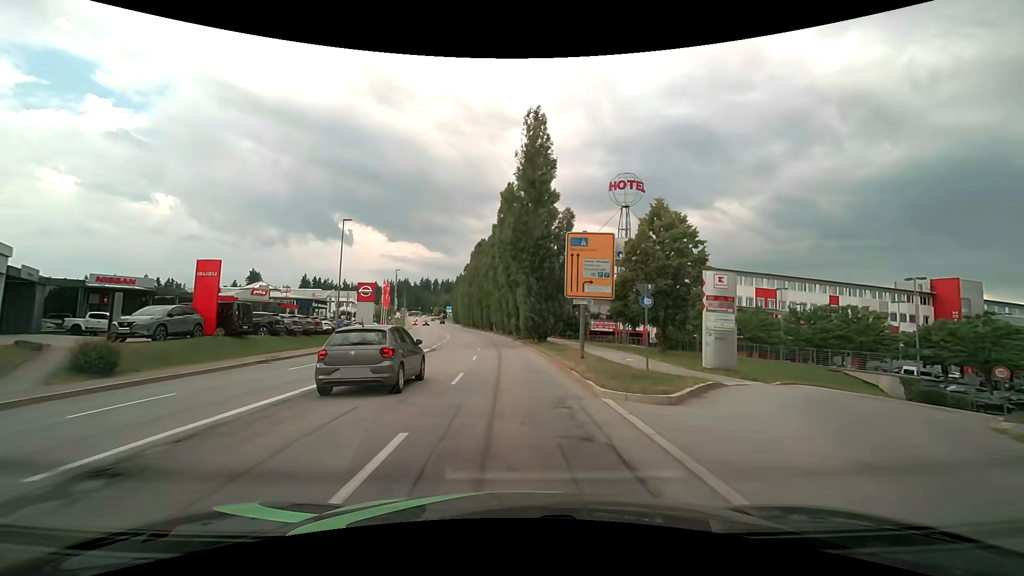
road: tertiary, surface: asphalt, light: Day
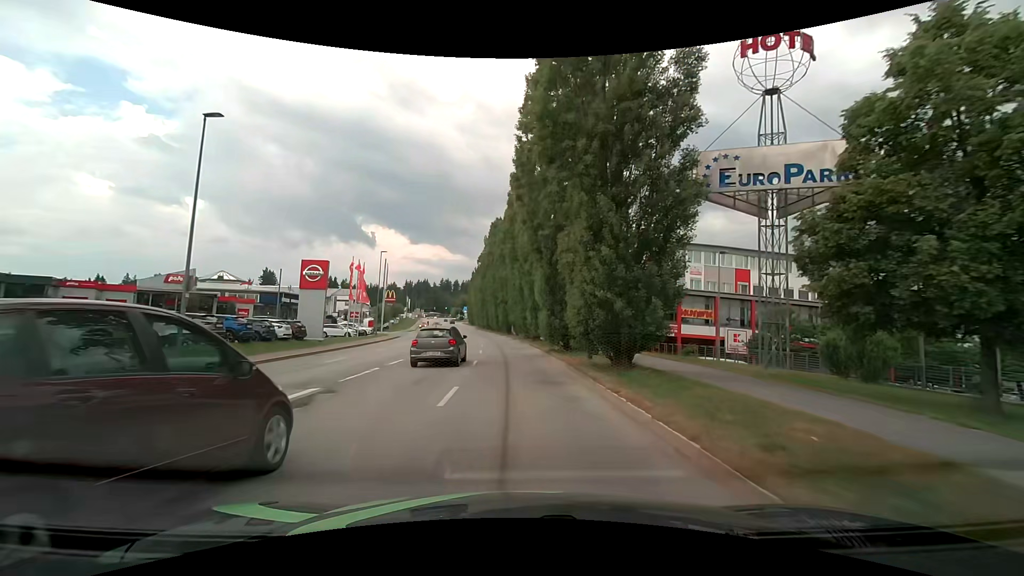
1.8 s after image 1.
(-0.6, +21.6) m; -2°
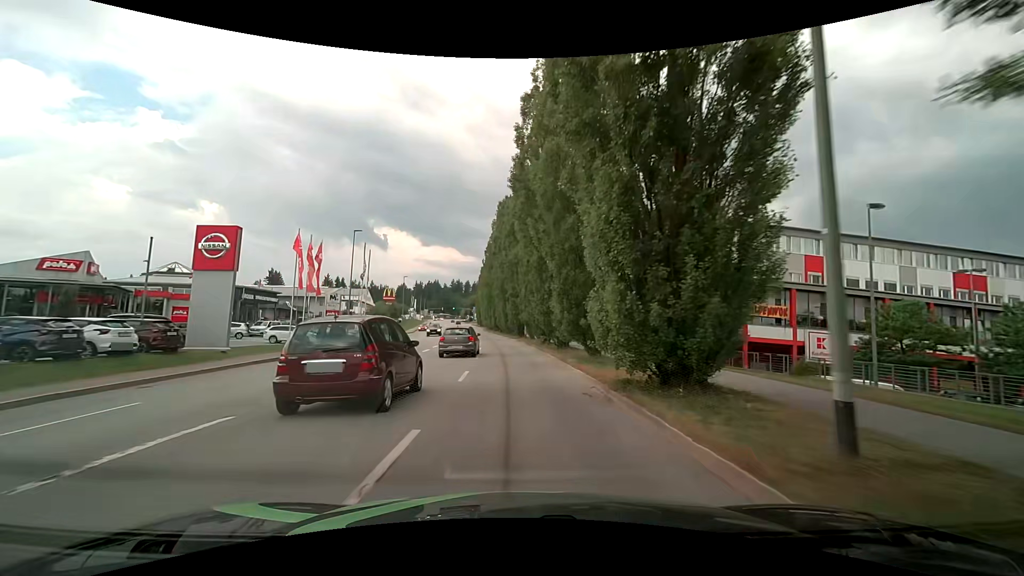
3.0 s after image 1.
(-0.2, +14.3) m; -3°
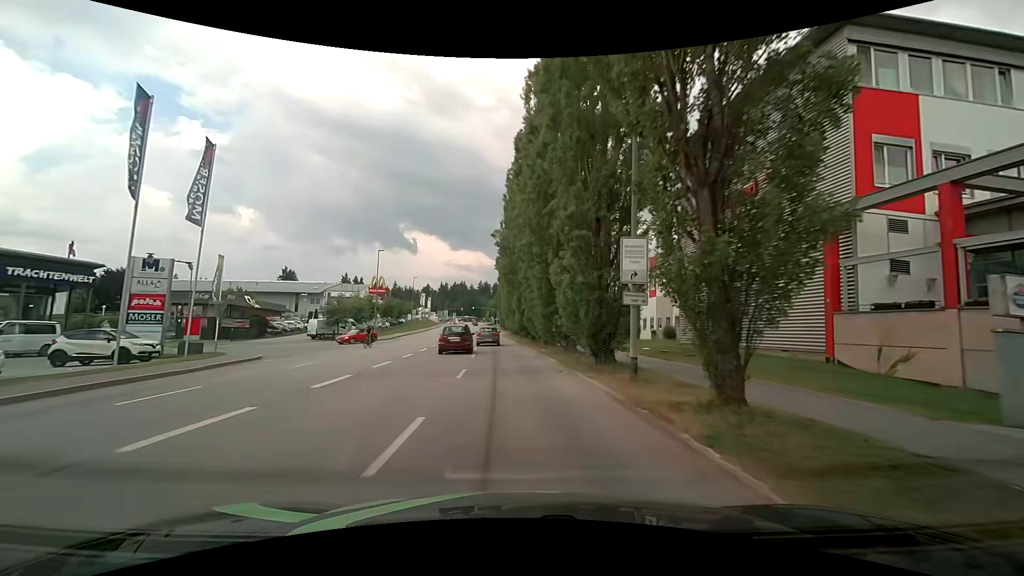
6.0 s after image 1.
(-0.6, +35.4) m; -1°
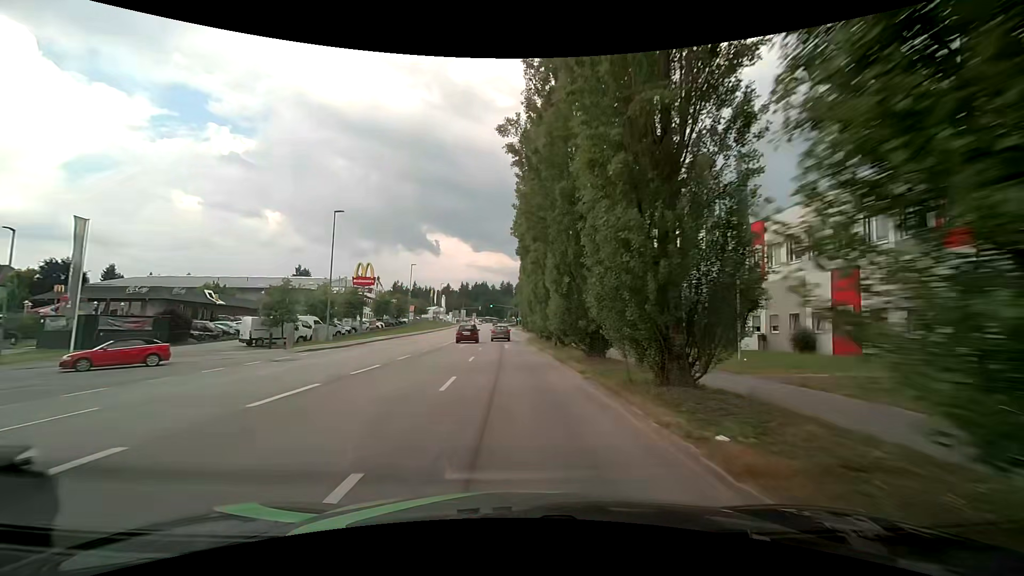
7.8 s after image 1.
(-0.9, +21.1) m; -4°
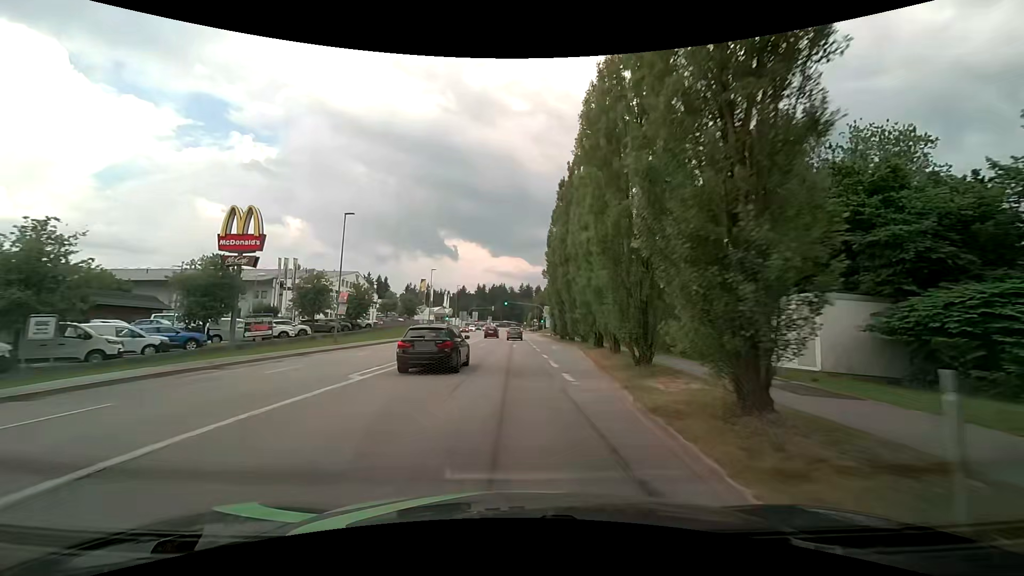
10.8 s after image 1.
(-0.5, +36.2) m; -2°
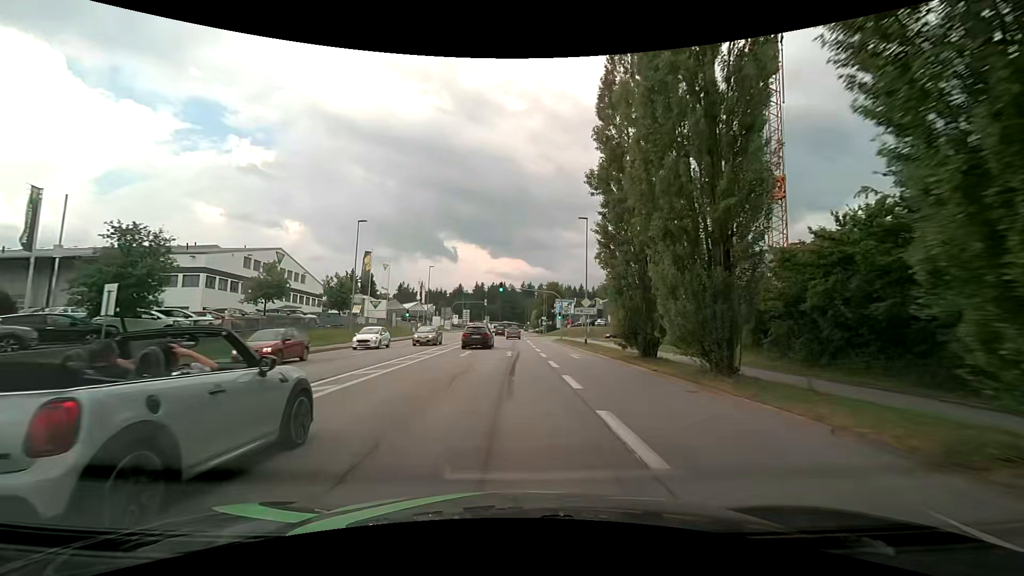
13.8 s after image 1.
(+0.2, +37.5) m; 0°
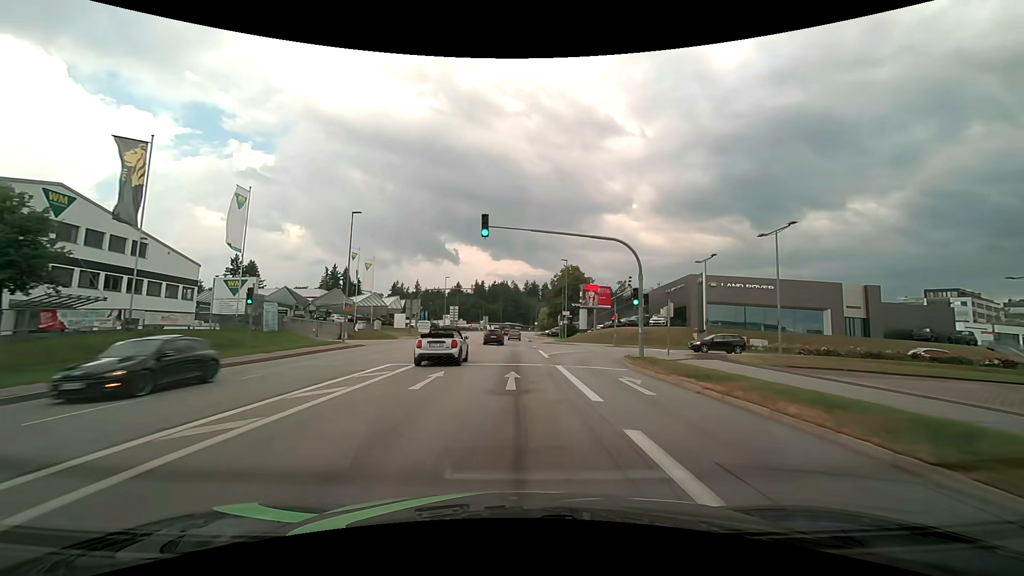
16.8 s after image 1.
(-0.2, +37.6) m; 0°
(0, +10) (0, +20) (0, +30) (0, +40) (0, +50) (0, +60) (0, +70) (0, +80) (0, +90) (0, +100) m
